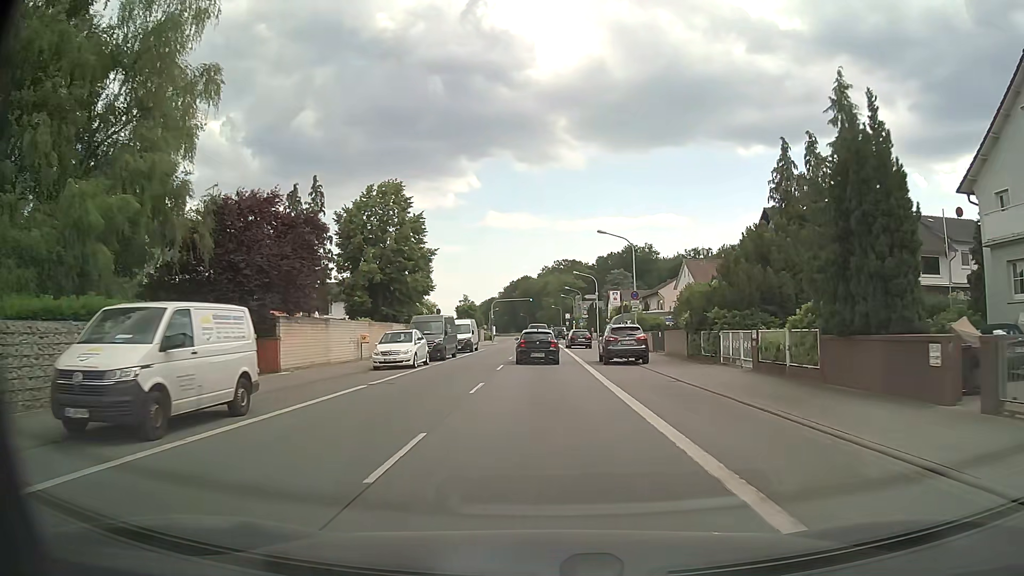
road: primary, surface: asphalt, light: Day
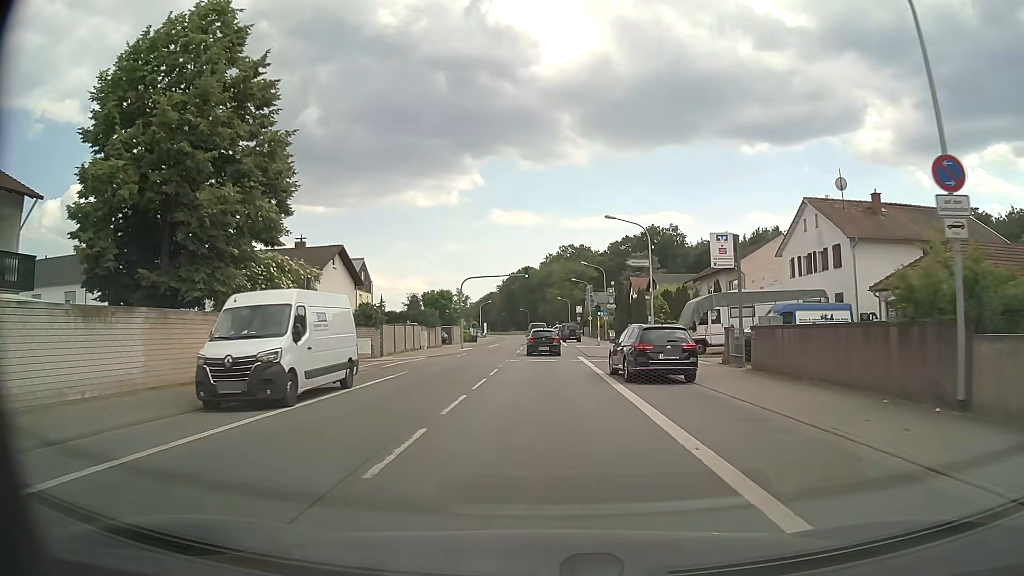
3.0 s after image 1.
(-0.1, +35.2) m; 0°
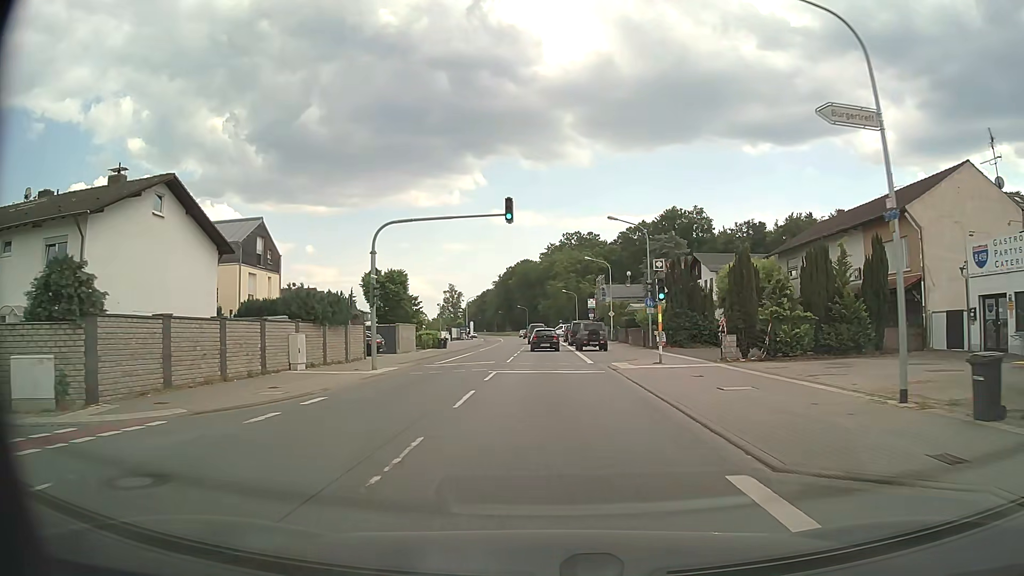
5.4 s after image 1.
(-0.1, +27.4) m; 0°
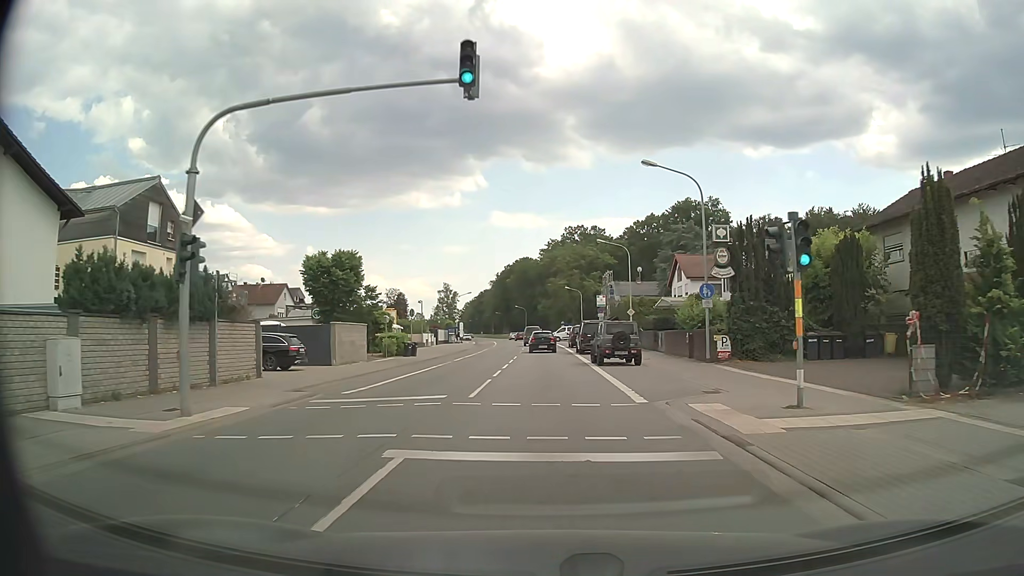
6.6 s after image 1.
(0.0, +13.9) m; 0°
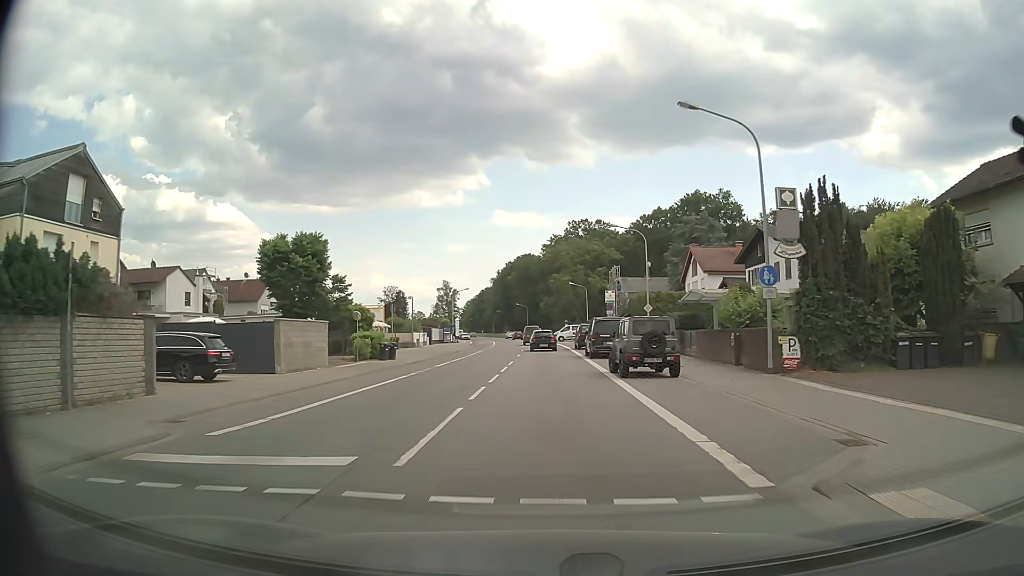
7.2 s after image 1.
(-0.1, +7.0) m; -1°
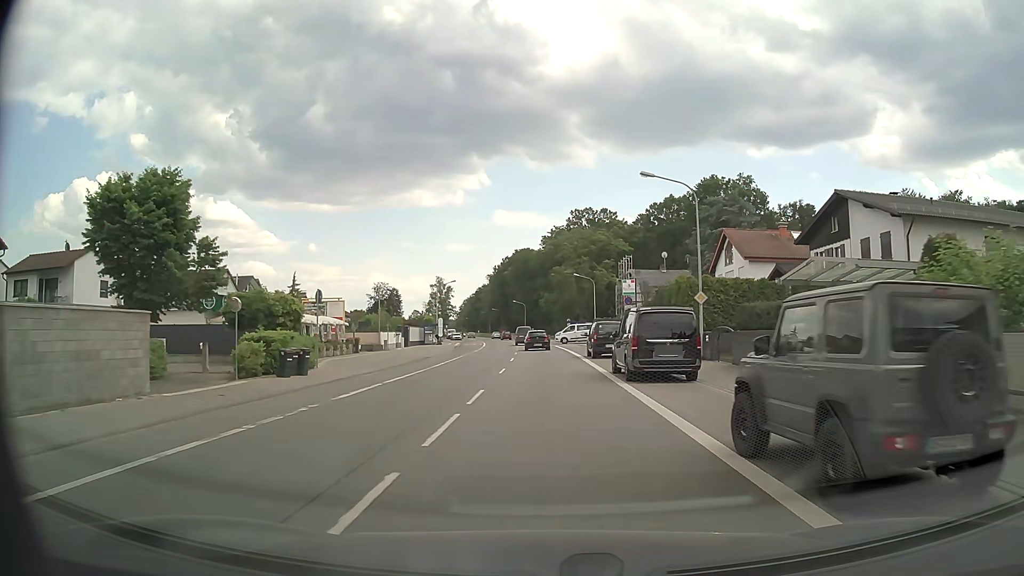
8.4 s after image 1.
(0.0, +14.3) m; 0°
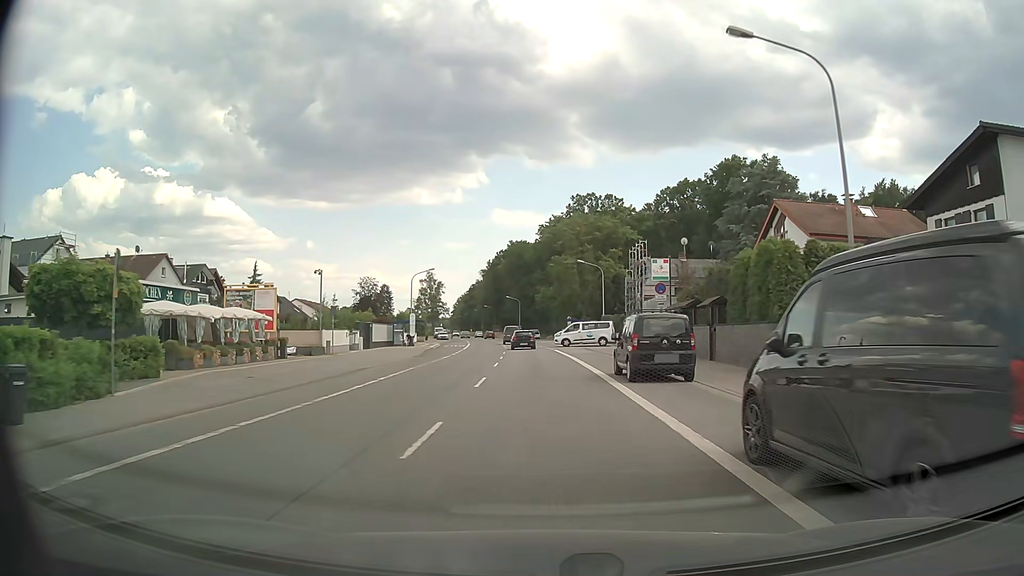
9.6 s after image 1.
(0.0, +14.5) m; 0°
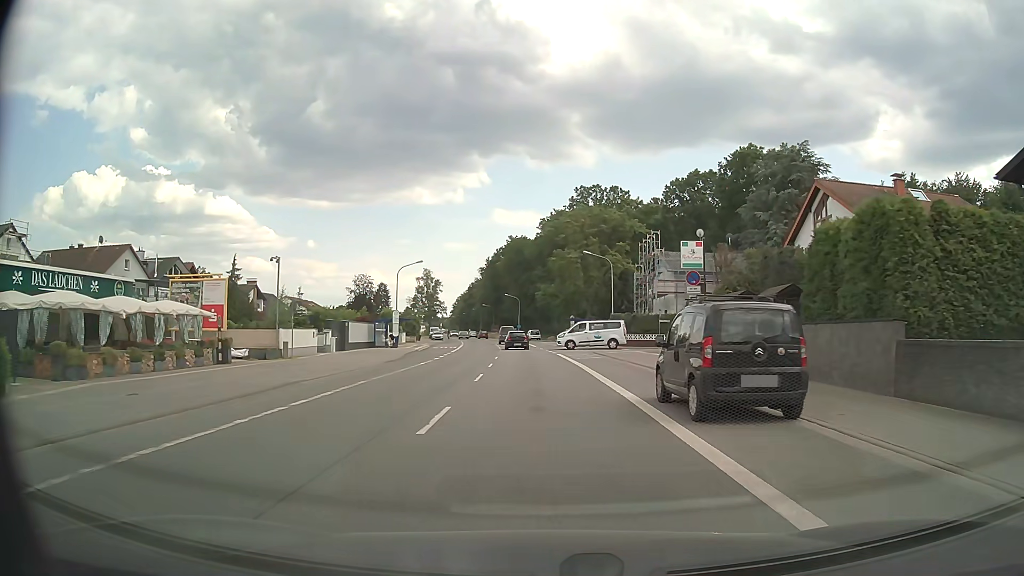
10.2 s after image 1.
(0.0, +7.4) m; 0°
(0, +10) (0, +20) (-1, +30) (-1, +40) (-2, +50) (-2, +60) (-3, +70) (-4, +80) (-6, +90) (-7, +100) m
